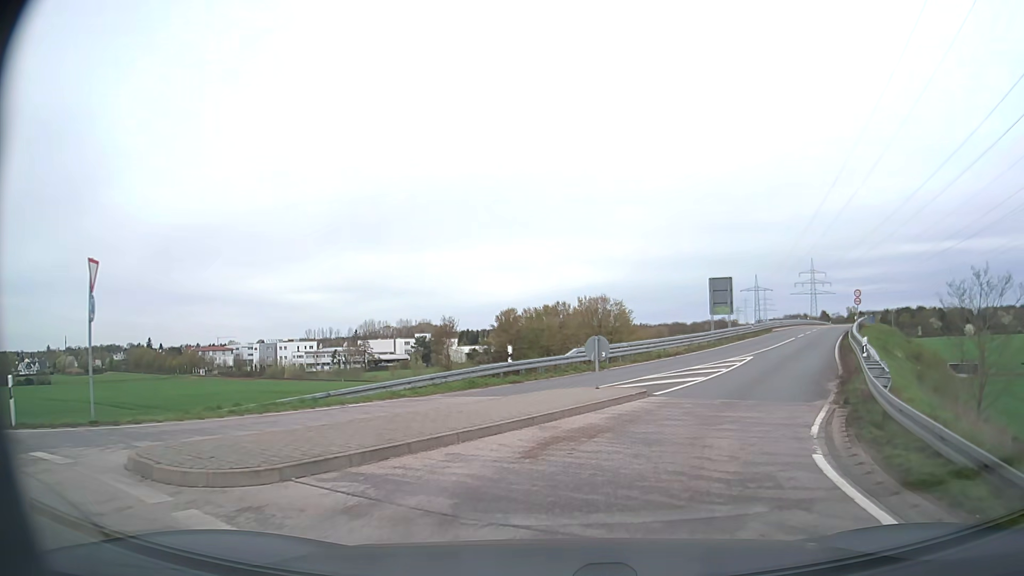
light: Day
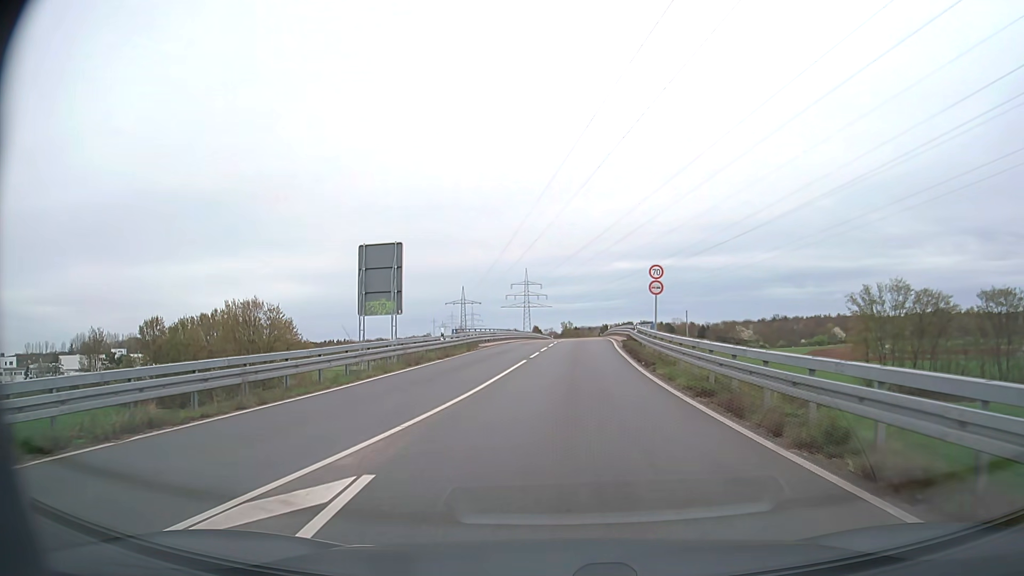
(+7.9, +25.6) m; +25°
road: secondary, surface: asphalt
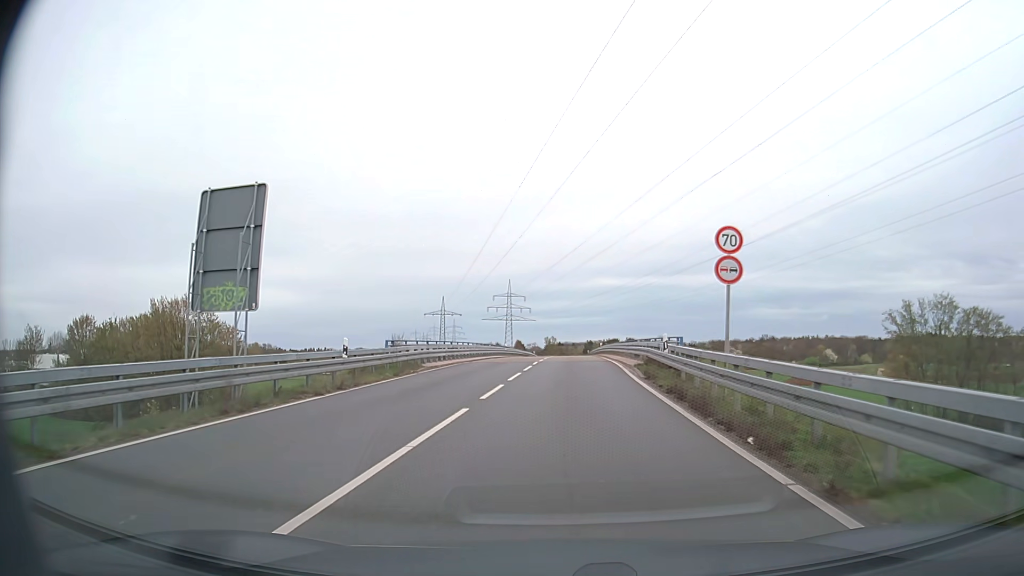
(+0.1, +13.2) m; +1°
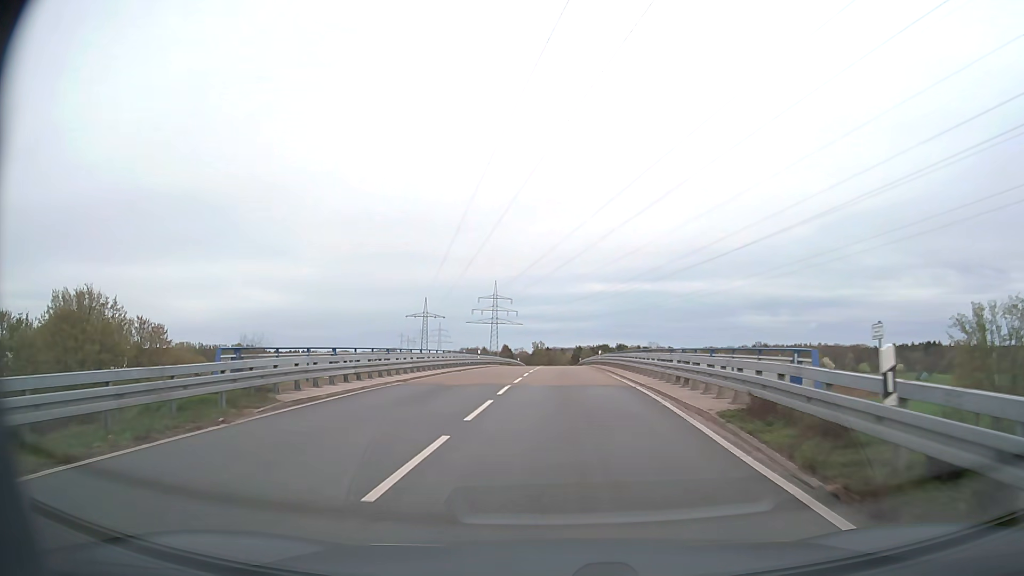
(+0.2, +14.4) m; +1°
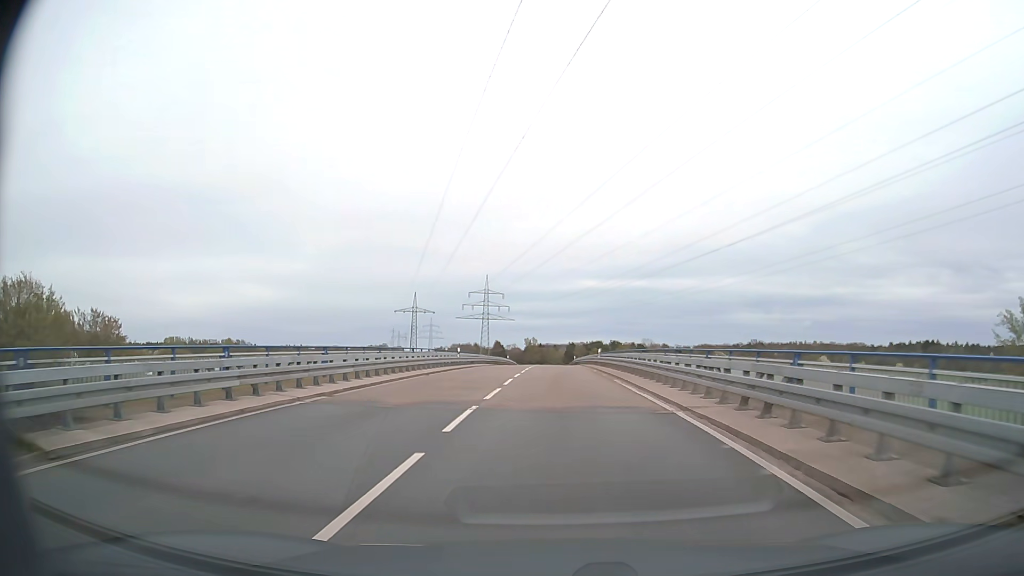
(0.0, +7.6) m; +1°
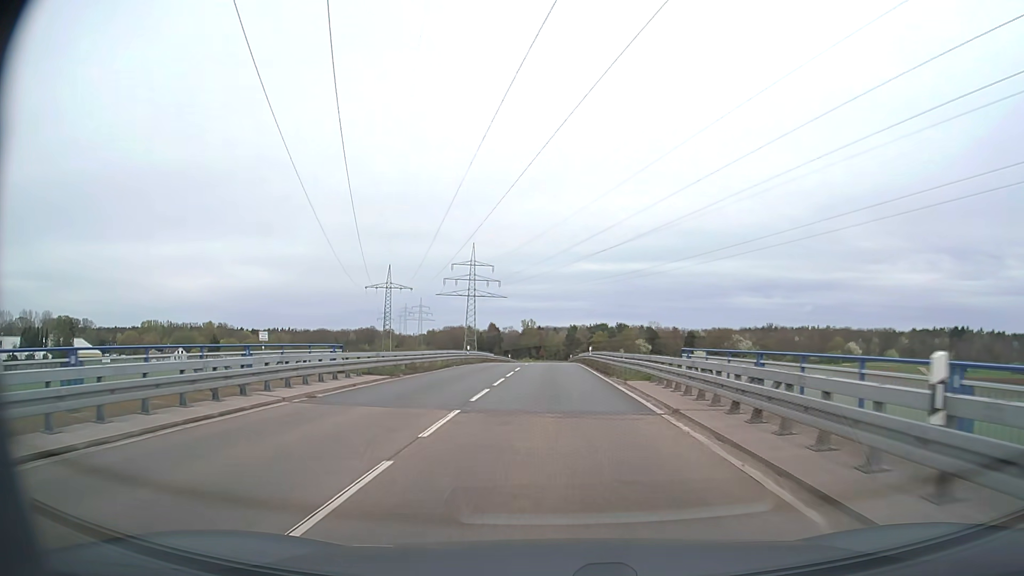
(+0.2, +42.1) m; 0°
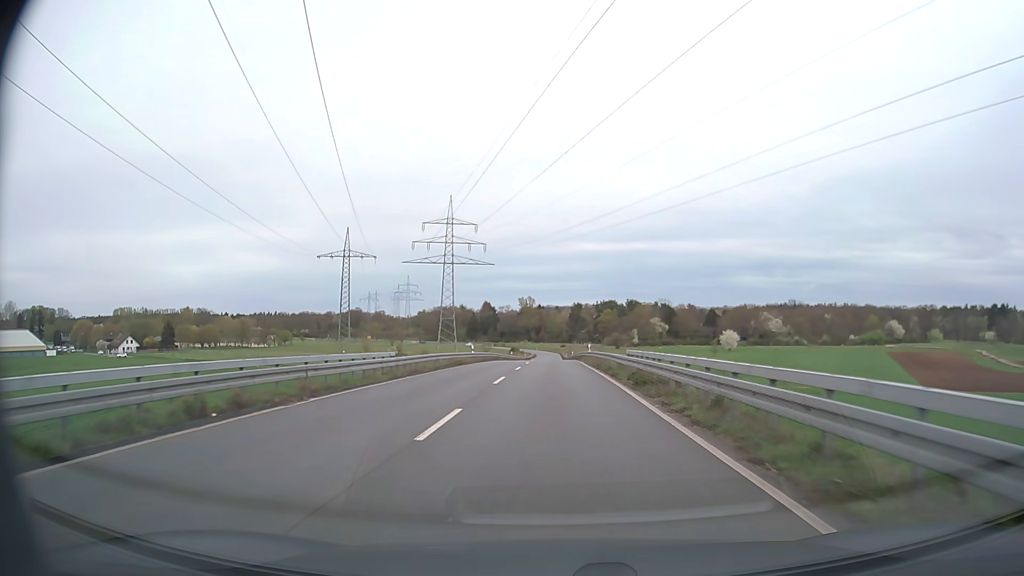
(0.0, +47.4) m; 0°
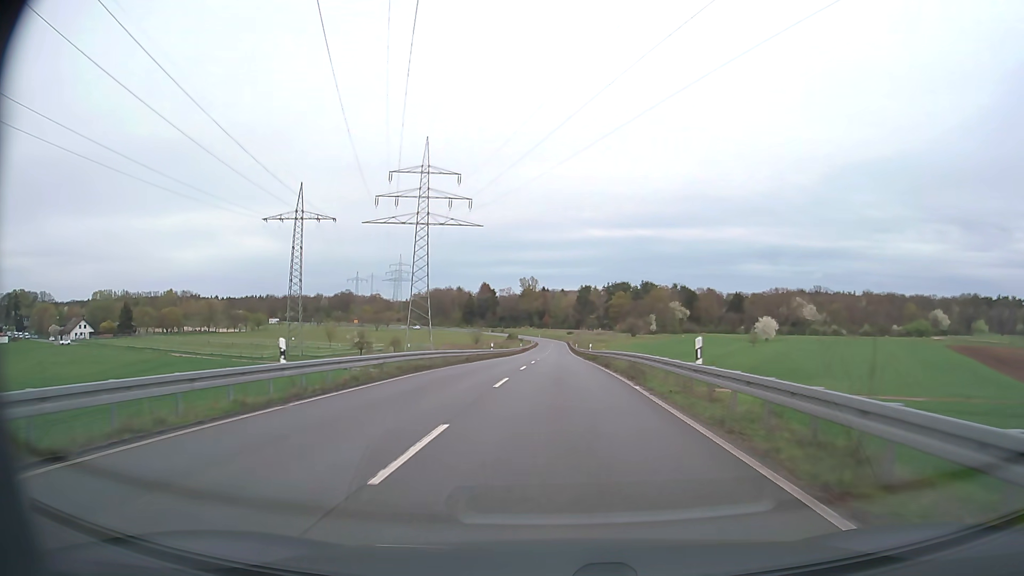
(0.0, +38.2) m; 0°
(0, +10) (0, +20) (0, +30) (0, +40) (0, +50) (0, +60) (+1, +70) (+1, +80) (+1, +90) (+1, +100) m
